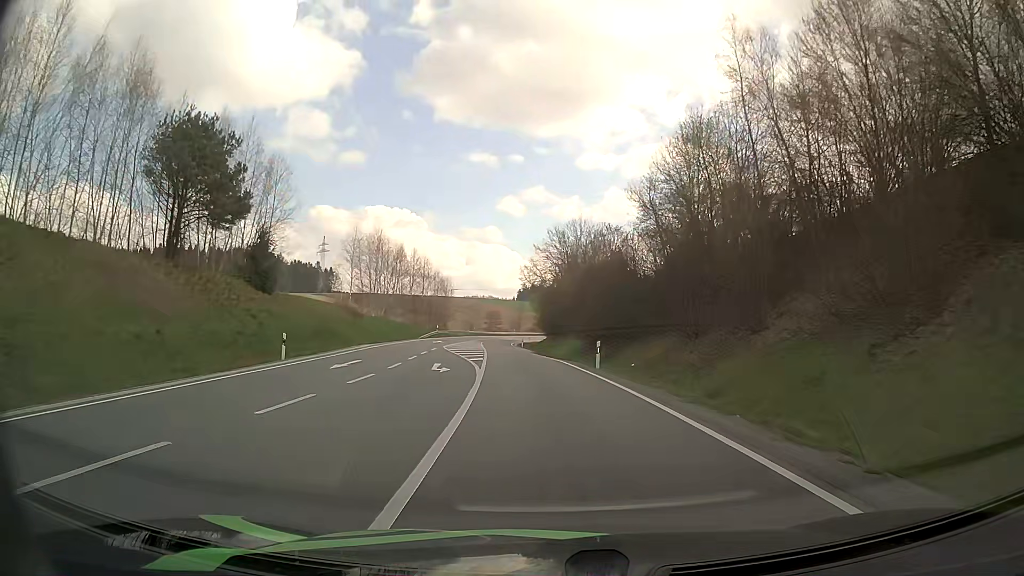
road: secondary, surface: asphalt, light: Day
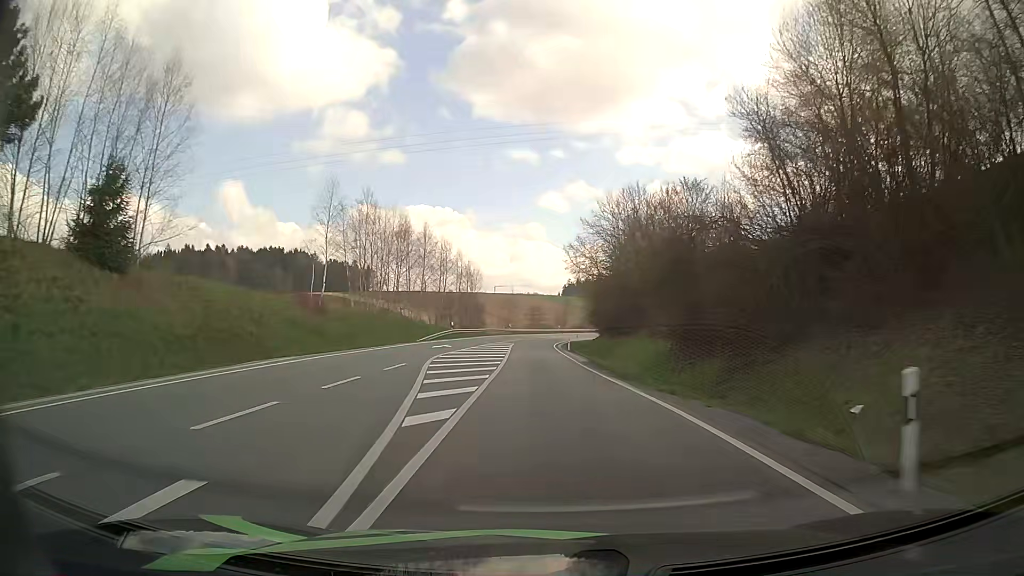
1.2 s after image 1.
(-0.6, +21.0) m; -3°
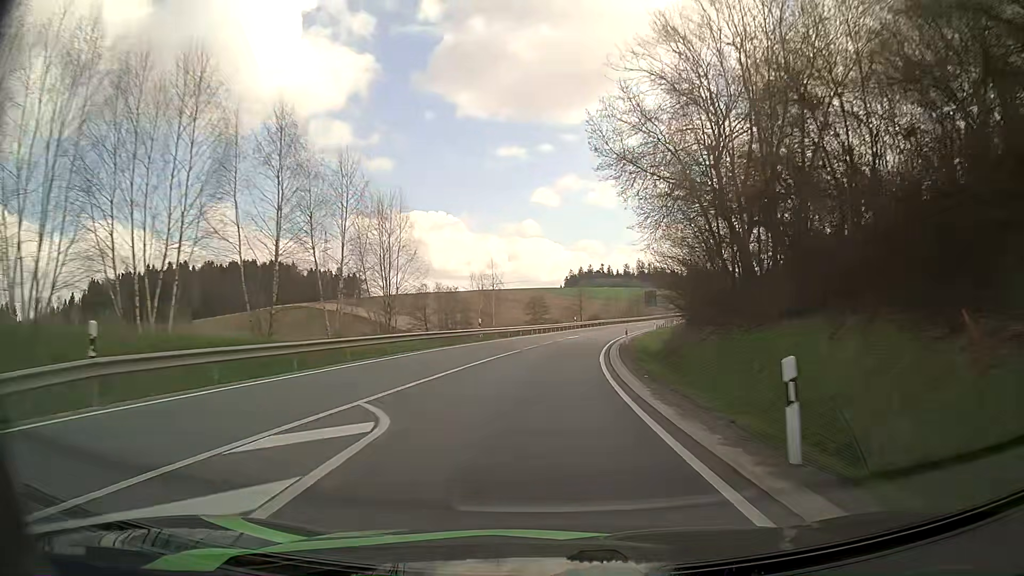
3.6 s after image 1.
(-0.9, +47.5) m; 0°
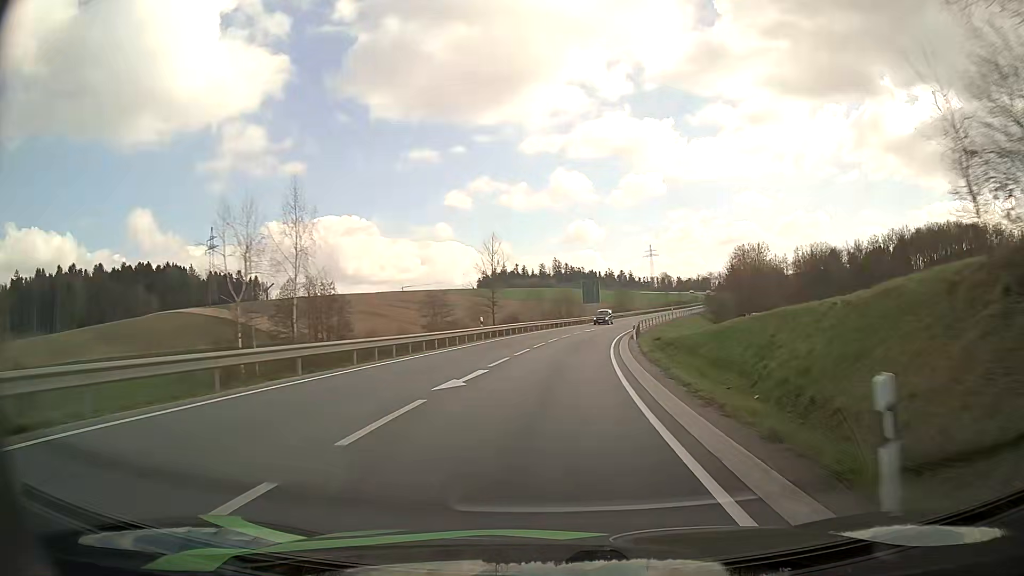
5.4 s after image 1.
(+1.5, +36.6) m; +7°
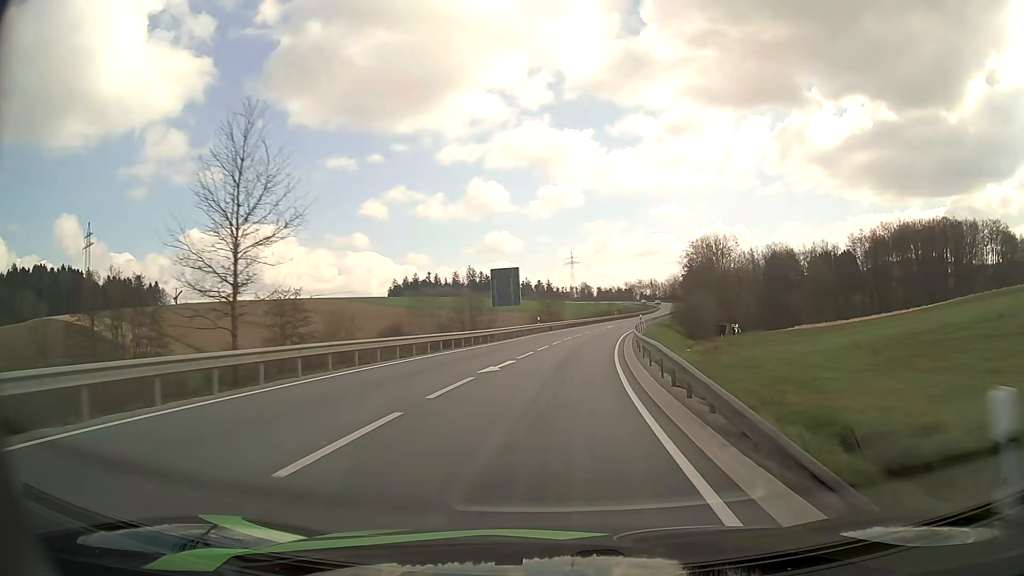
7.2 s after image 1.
(+2.4, +37.5) m; +7°
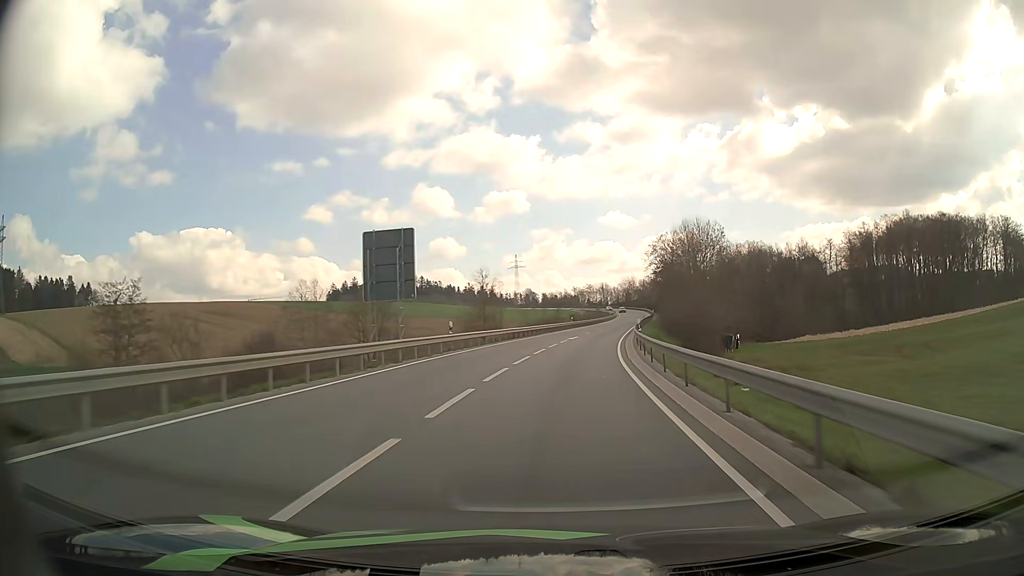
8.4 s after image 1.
(+1.0, +26.3) m; +5°
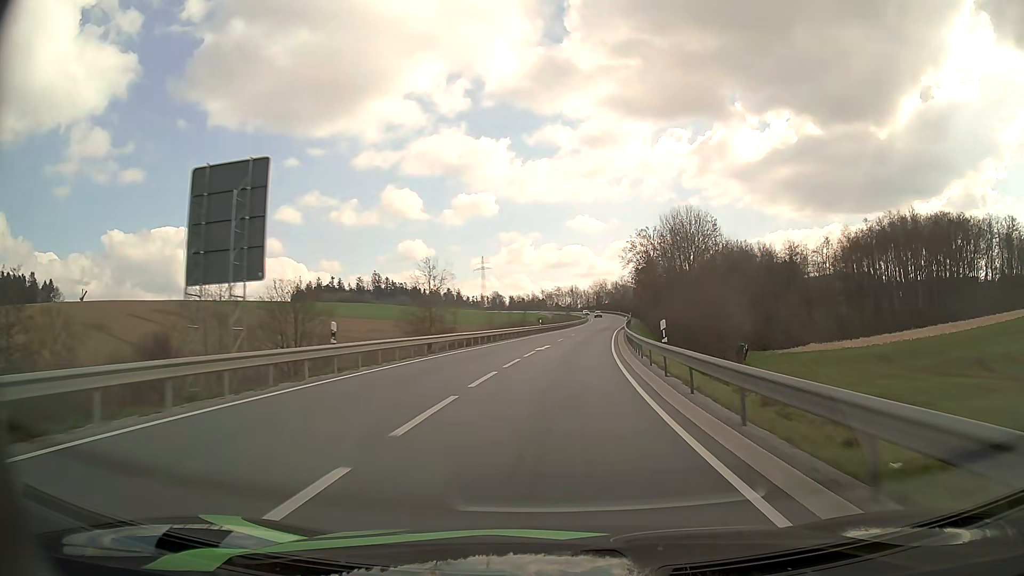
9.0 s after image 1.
(+0.3, +13.6) m; +3°
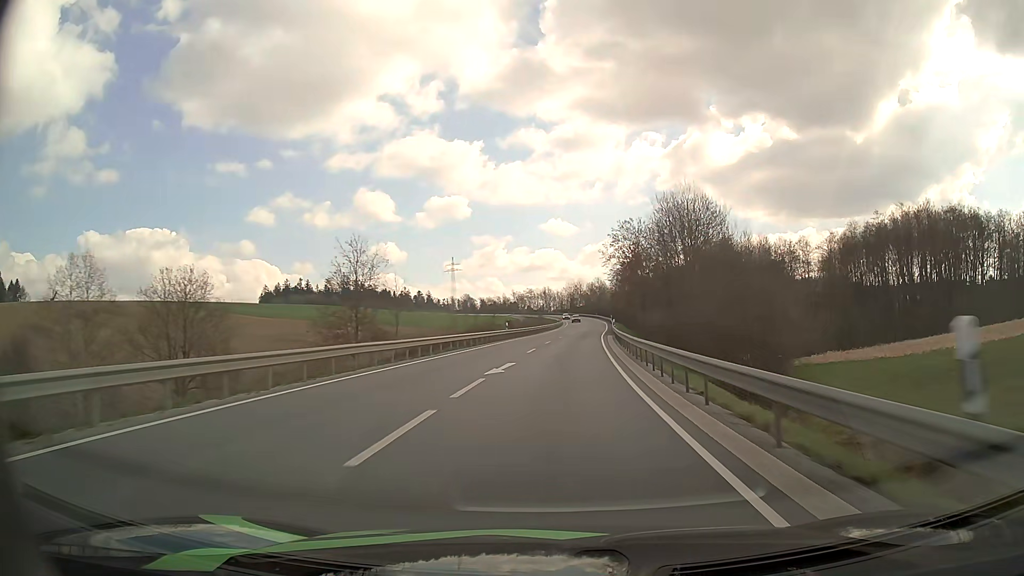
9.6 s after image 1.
(+0.3, +13.9) m; +2°
